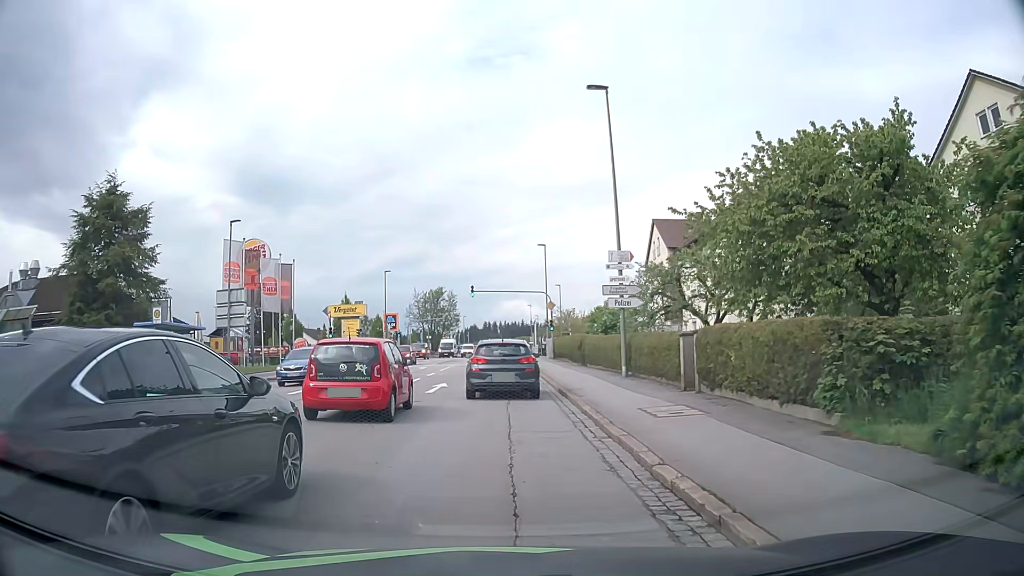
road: tertiary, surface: asphalt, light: Day
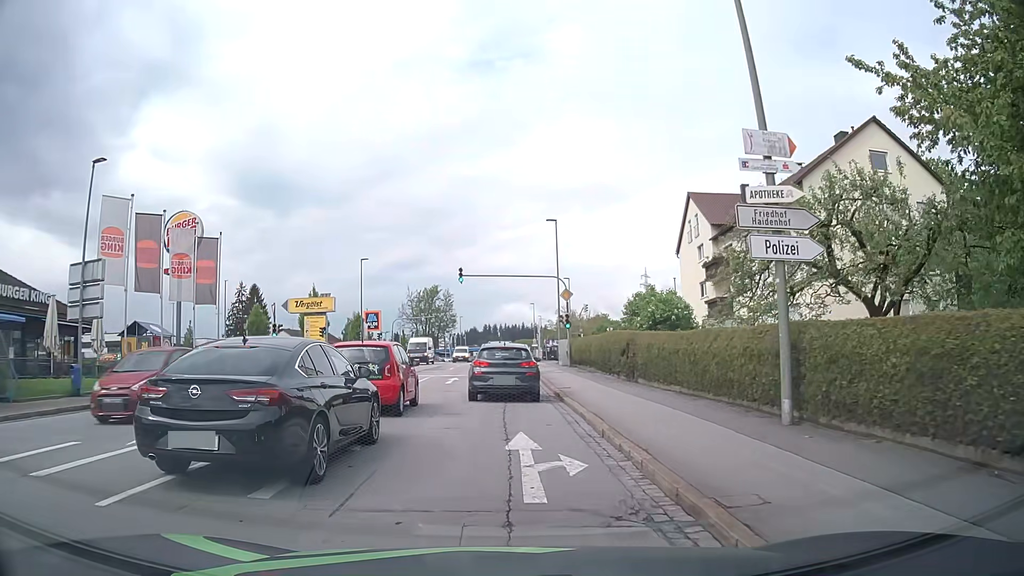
(-0.1, +13.6) m; -1°
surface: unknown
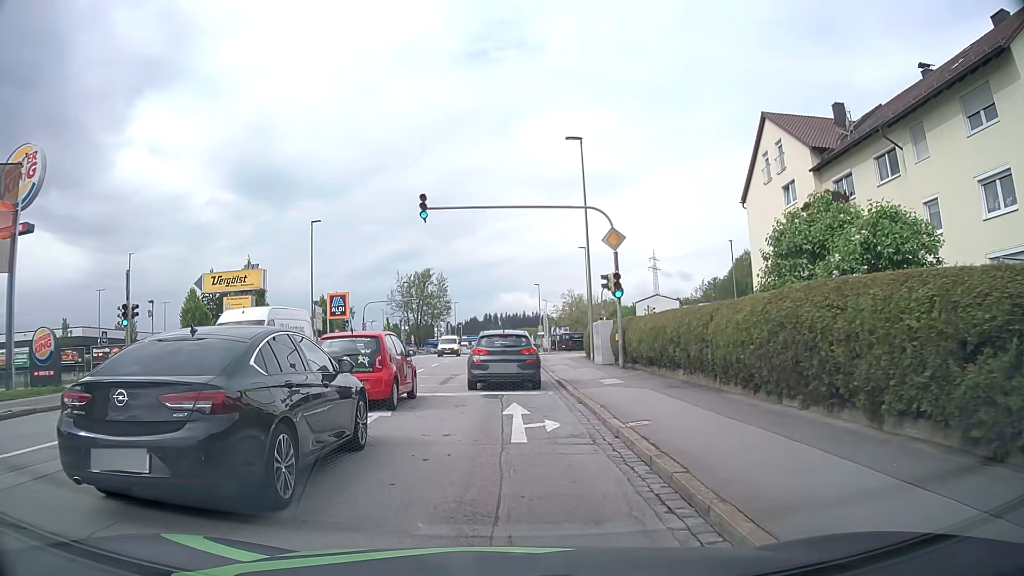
(+0.1, +17.4) m; -1°
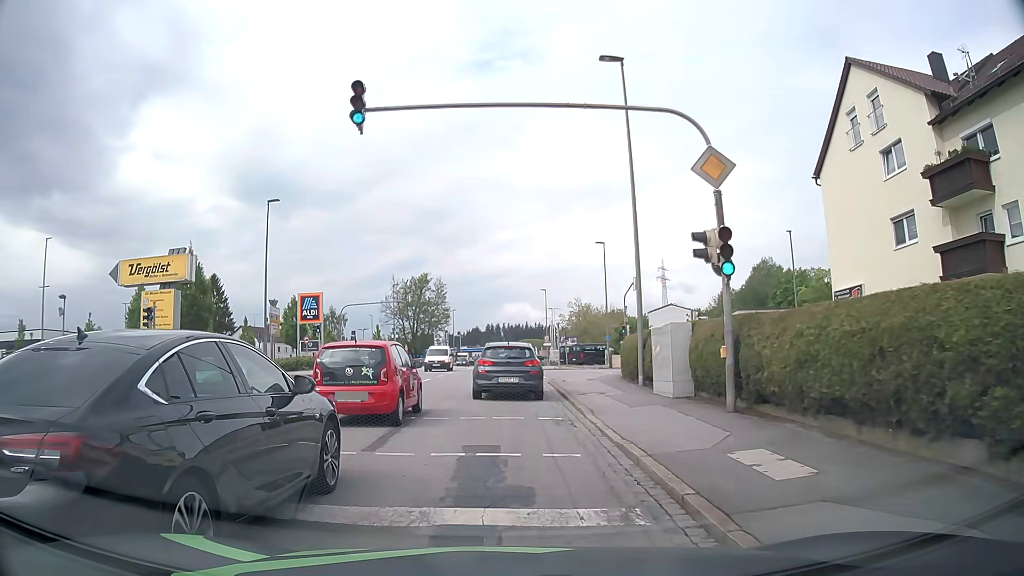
(+0.1, +10.5) m; +1°
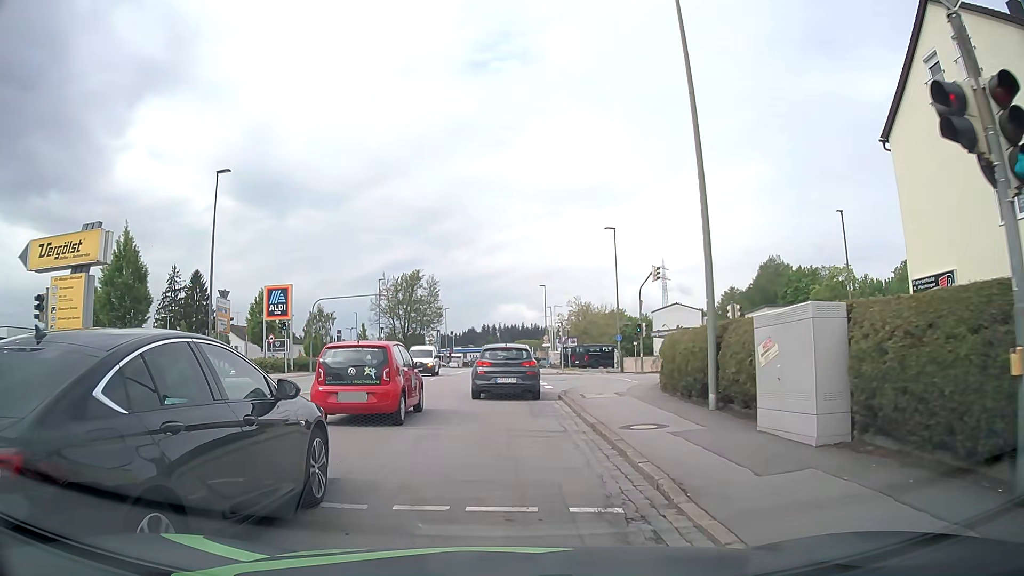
(0.0, +7.3) m; 0°
(0, +10) (0, +20) (0, +30) (0, +40) (0, +50) (-1, +60) (-1, +70) (-1, +80) (0, +90) (0, +100) m
